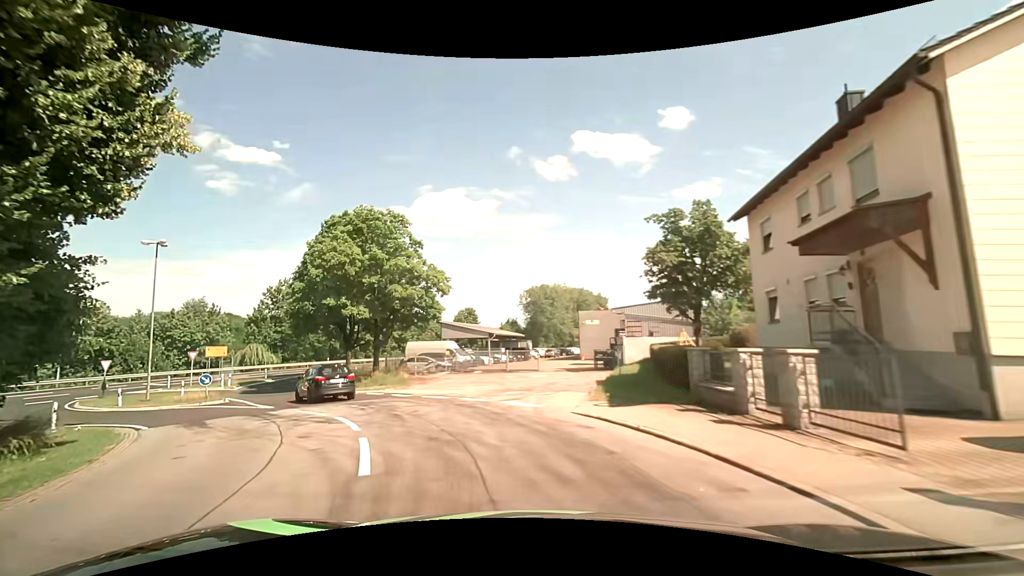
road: unclassified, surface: asphalt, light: Day
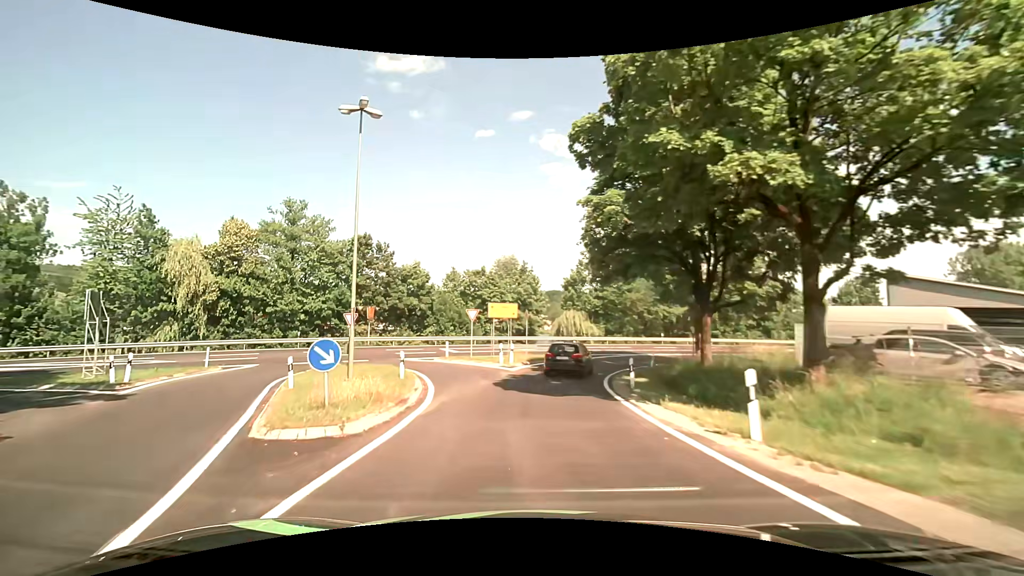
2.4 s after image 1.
(-8.1, +21.1) m; -38°
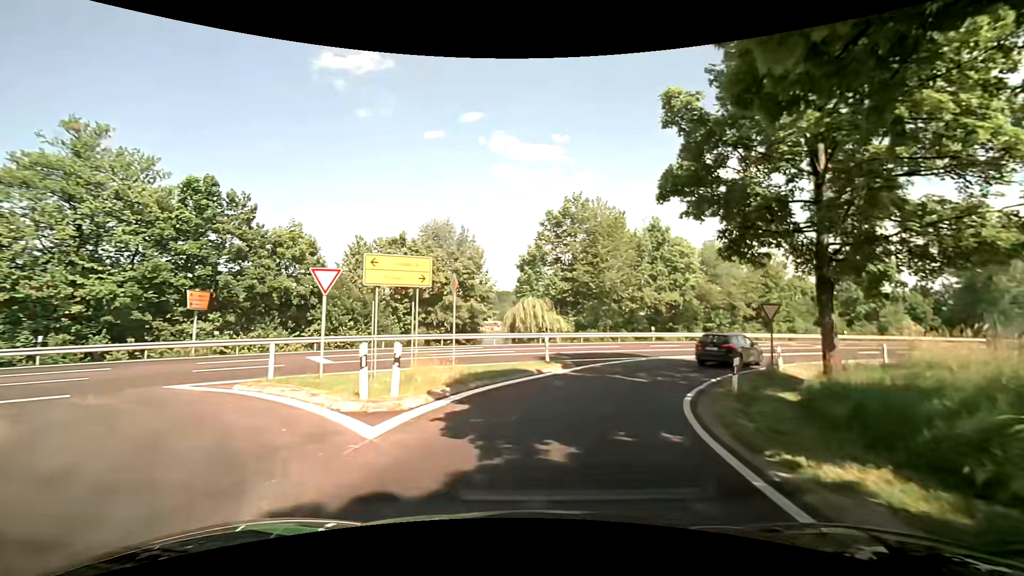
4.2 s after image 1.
(+0.4, +17.5) m; +6°
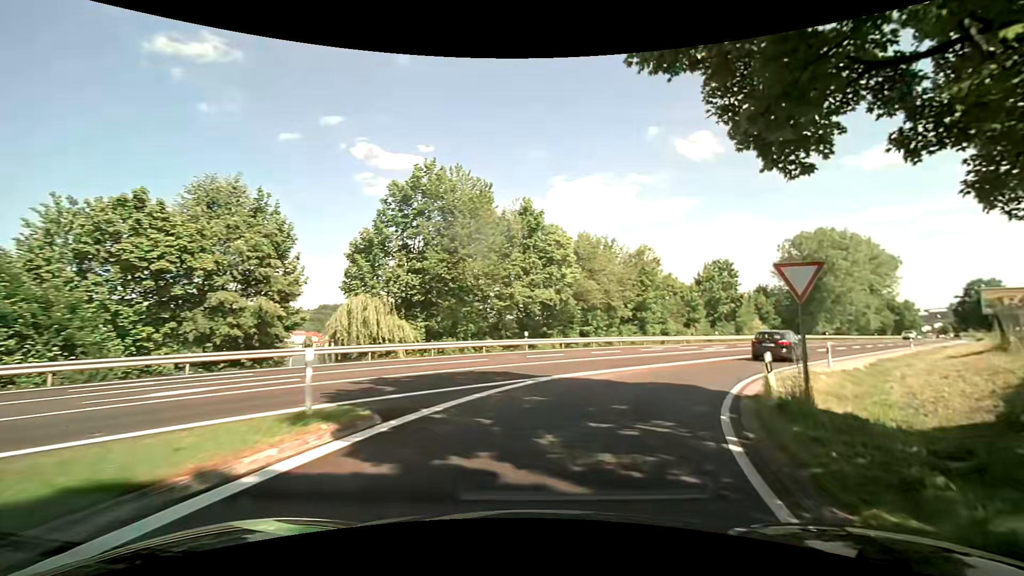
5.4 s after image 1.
(+1.3, +11.5) m; +15°
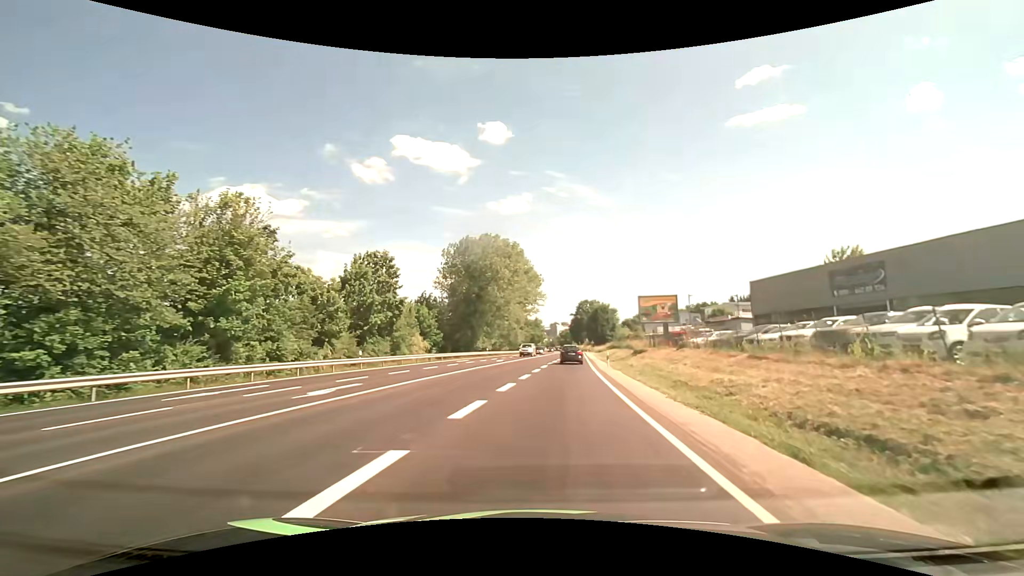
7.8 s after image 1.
(+8.7, +23.0) m; +36°
